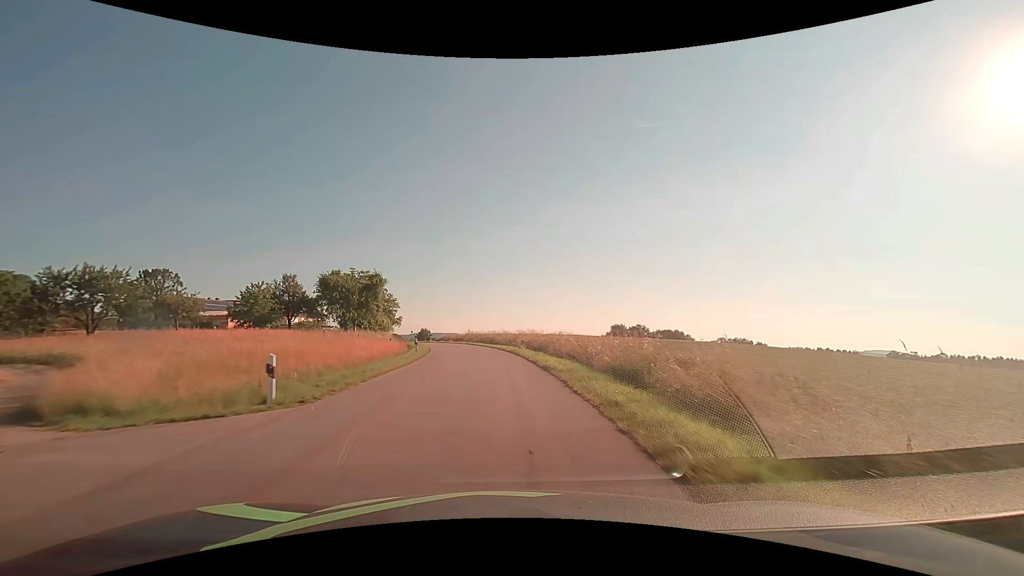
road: tertiary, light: Day
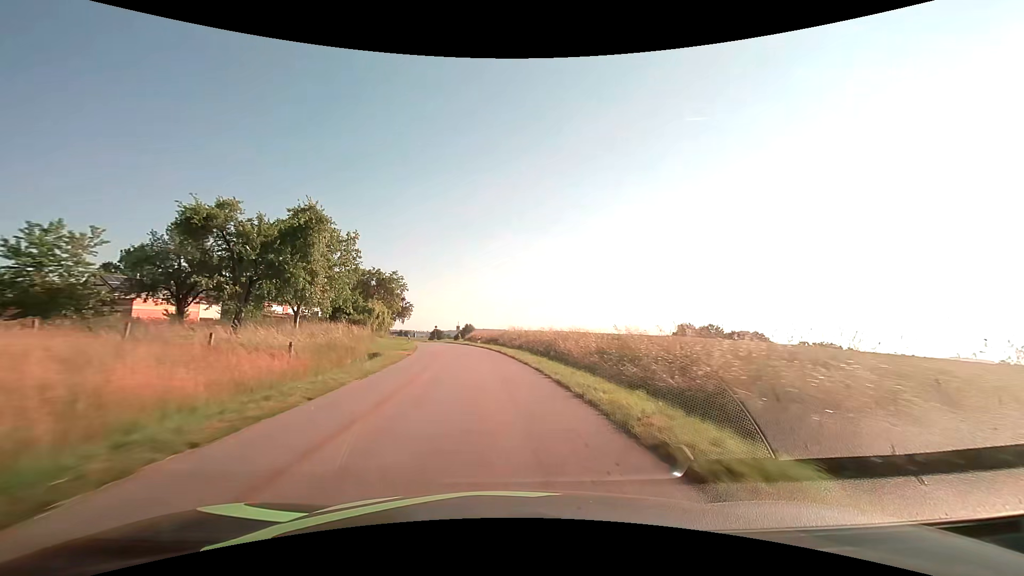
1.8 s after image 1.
(-1.4, +32.9) m; -5°
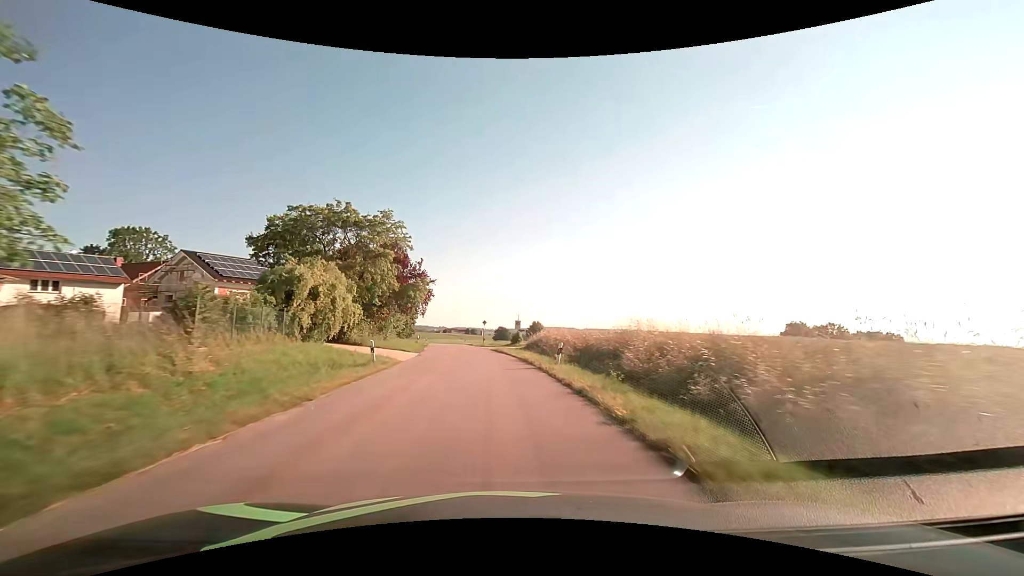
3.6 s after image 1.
(-2.1, +32.9) m; -7°
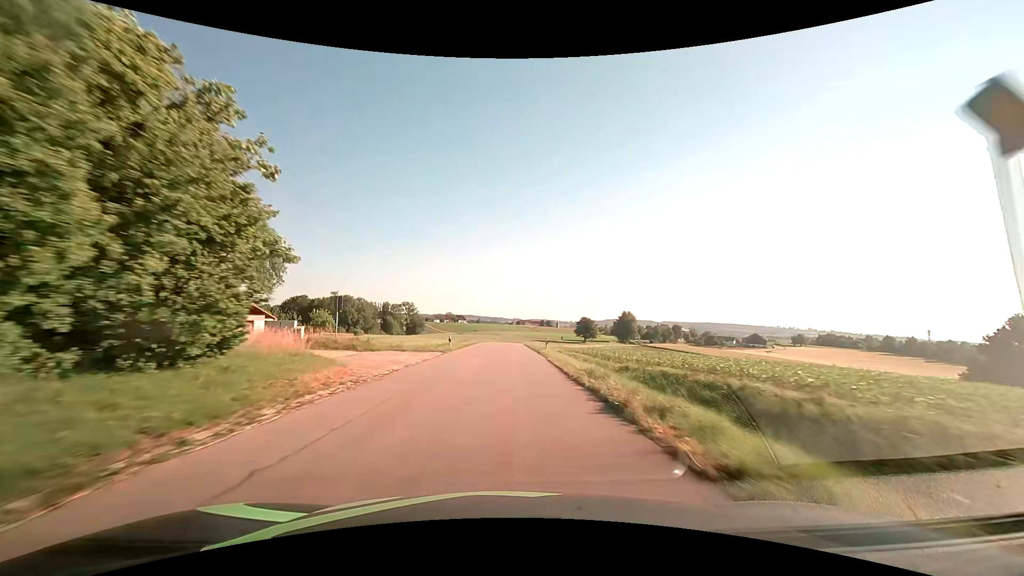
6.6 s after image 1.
(-5.2, +54.9) m; -9°
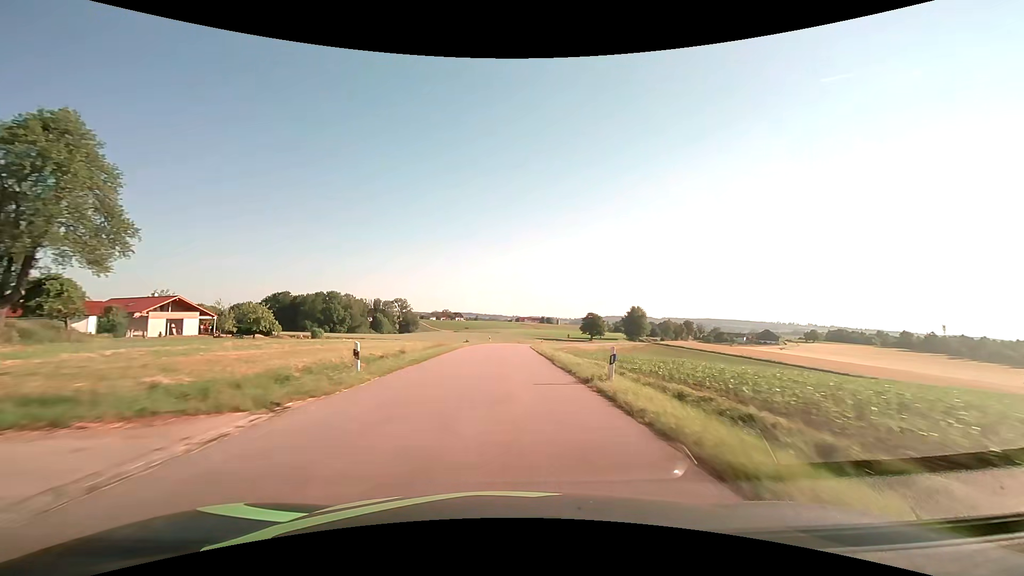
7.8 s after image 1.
(0.0, +22.1) m; 0°
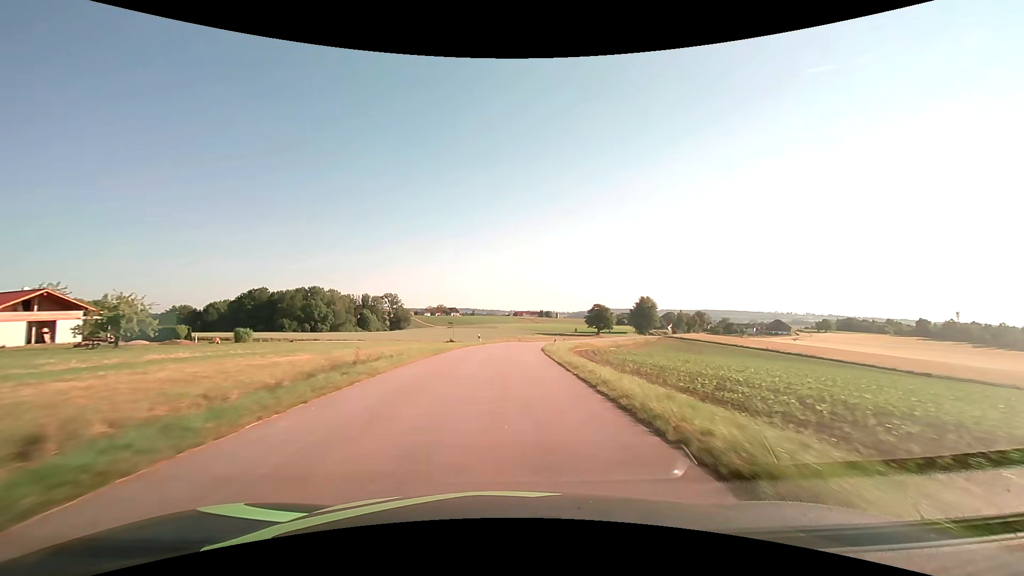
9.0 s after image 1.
(0.0, +22.1) m; 0°
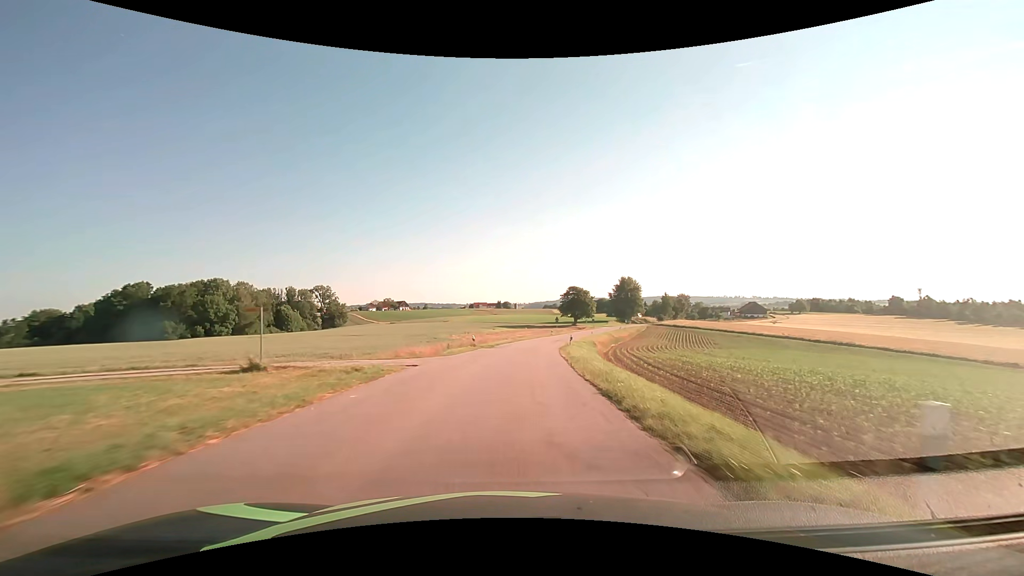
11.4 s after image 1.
(+1.2, +44.1) m; +5°
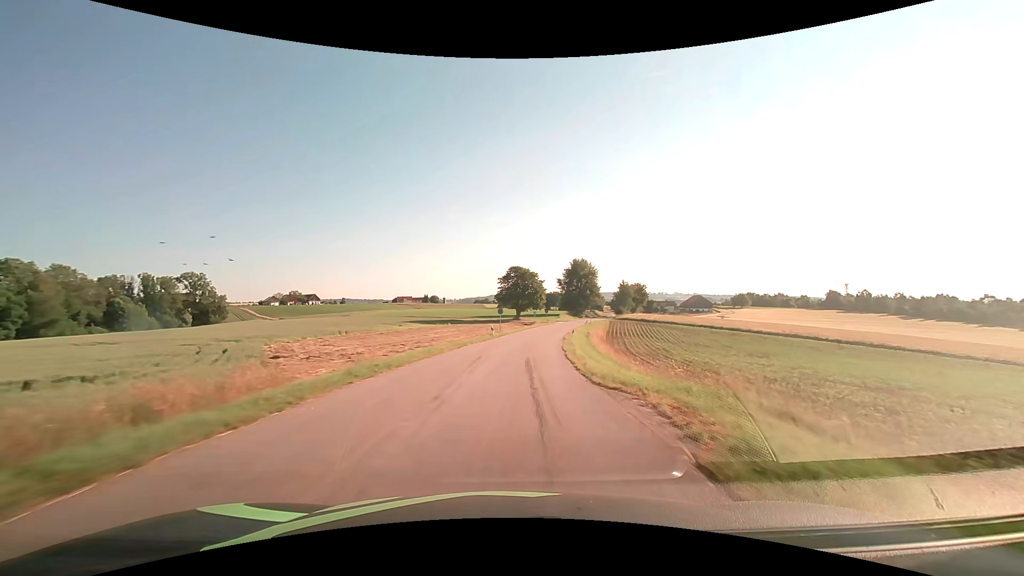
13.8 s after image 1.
(+2.8, +43.8) m; +8°
(0, +10) (+1, +20) (+1, +30) (+2, +40) (+4, +50) (+5, +60) (+7, +70) (+9, +79) (+11, +89) (+13, +99) m
